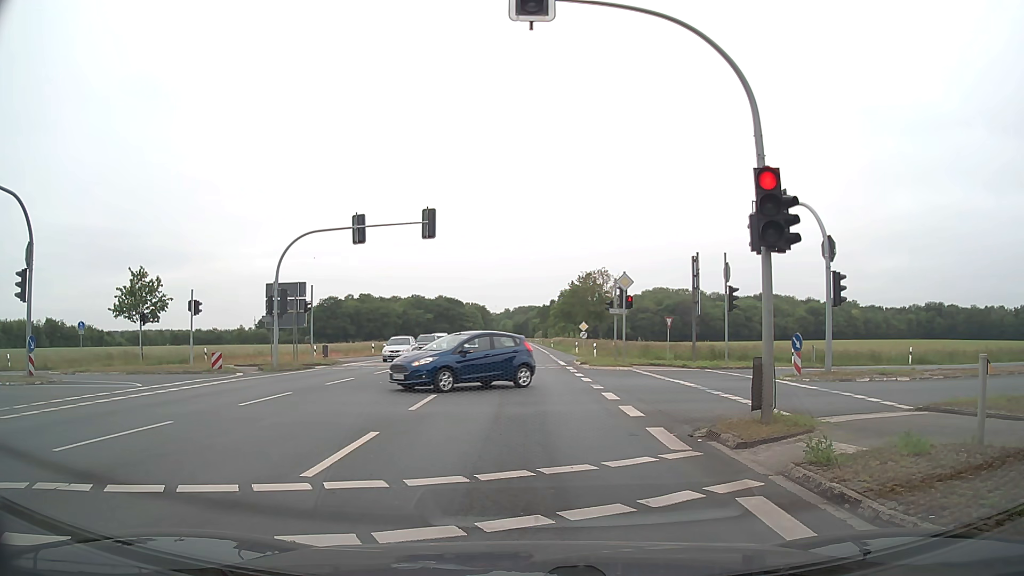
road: primary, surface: asphalt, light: Day
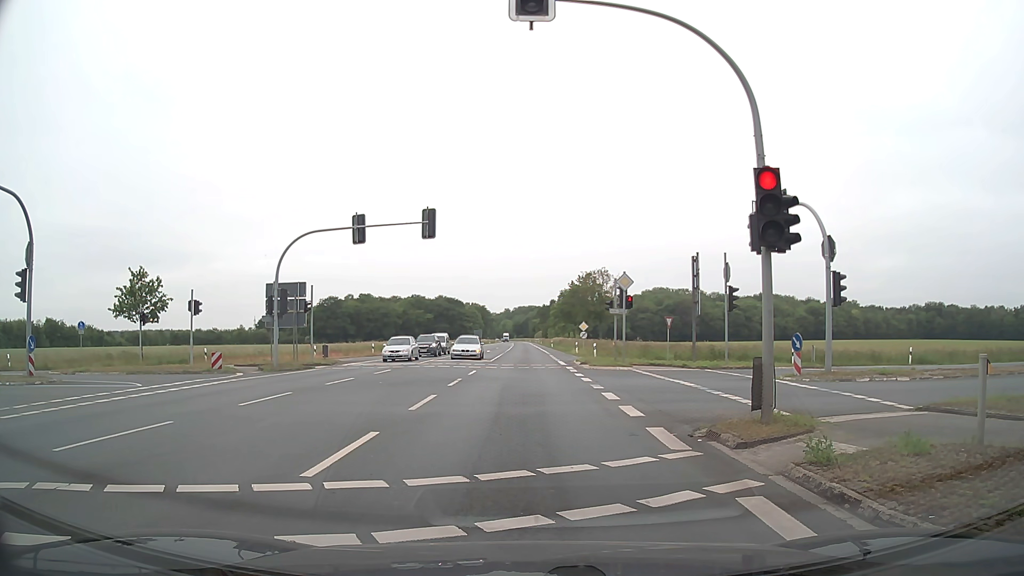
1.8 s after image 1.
(0.0, 0.0) m; 0°
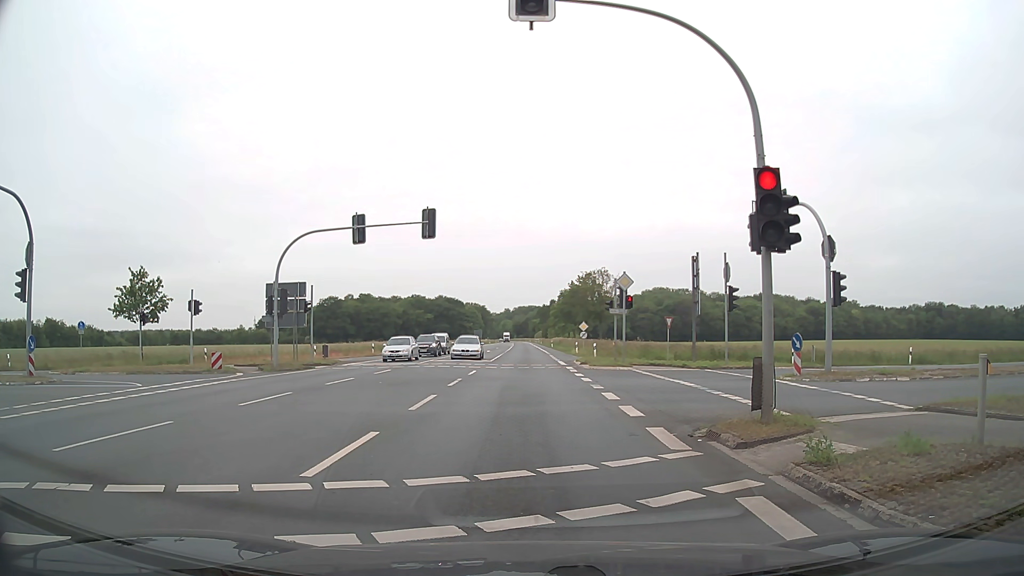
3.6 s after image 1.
(0.0, 0.0) m; 0°
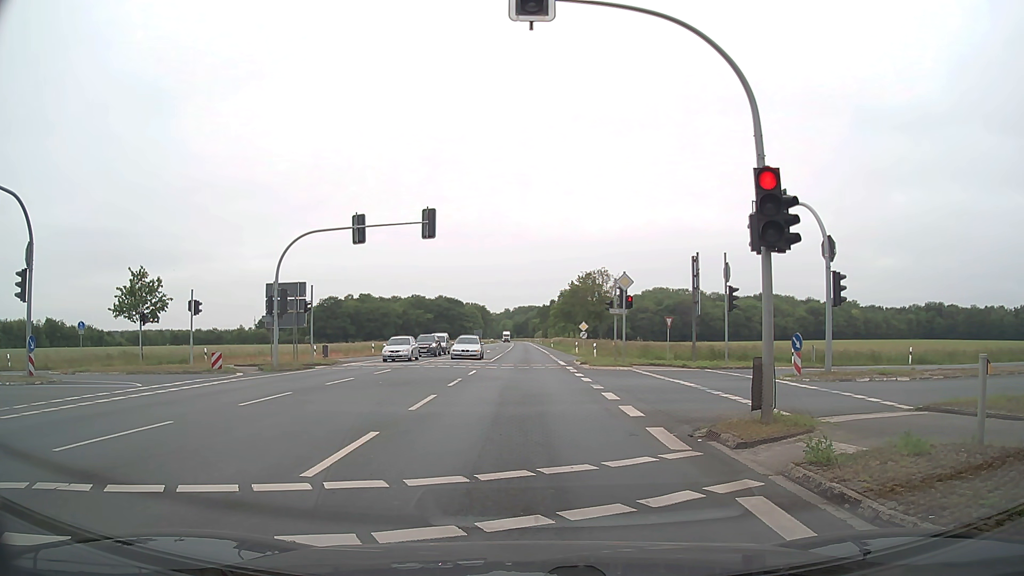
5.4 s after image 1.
(0.0, 0.0) m; 0°
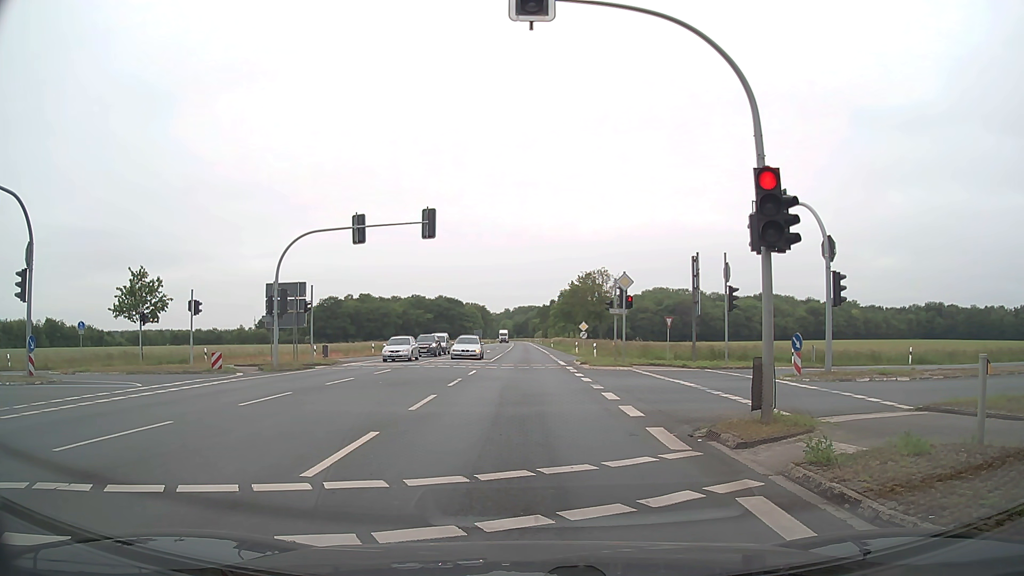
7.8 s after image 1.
(0.0, 0.0) m; 0°
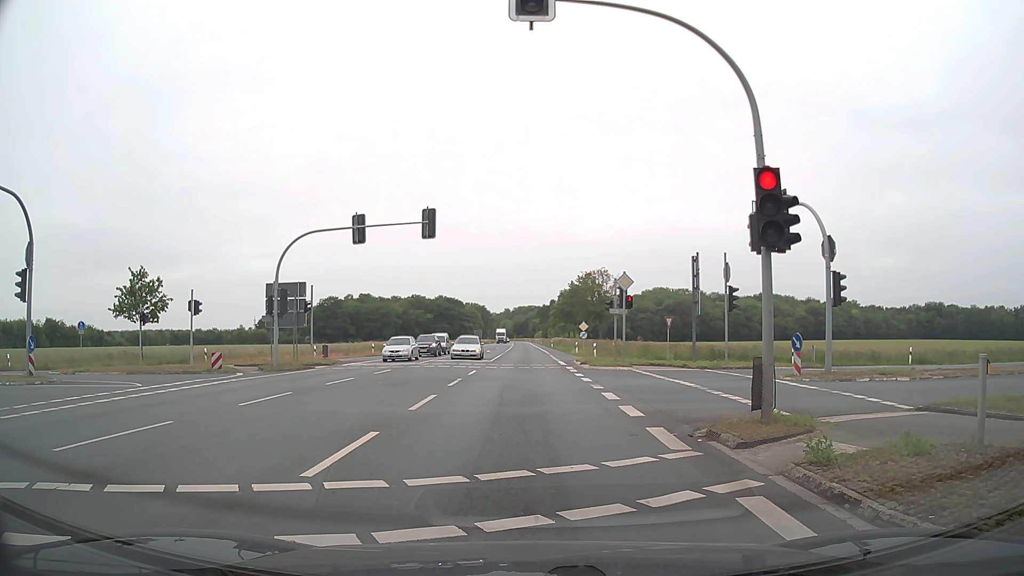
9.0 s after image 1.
(0.0, 0.0) m; 0°
